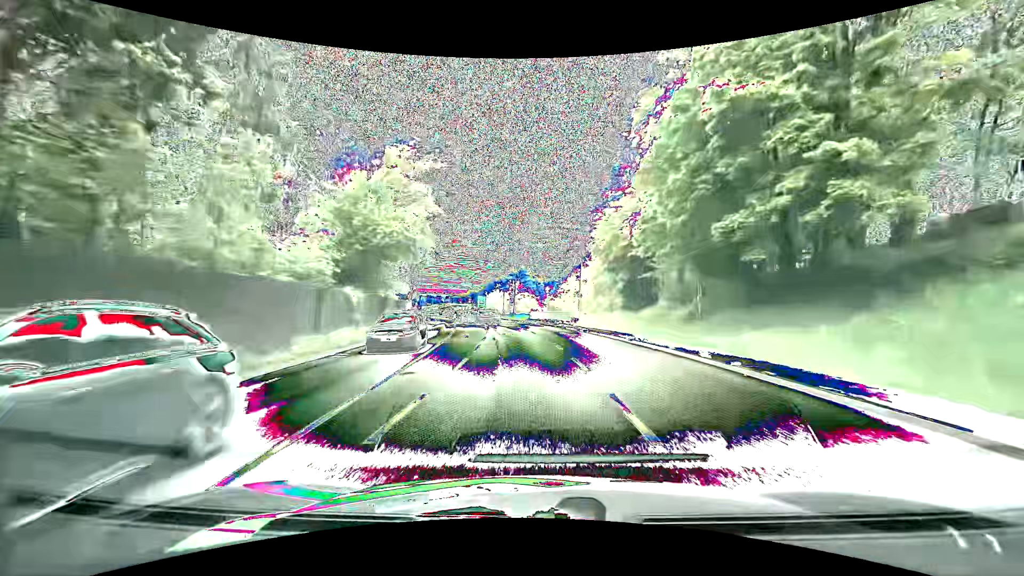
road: primary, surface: asphalt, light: Day
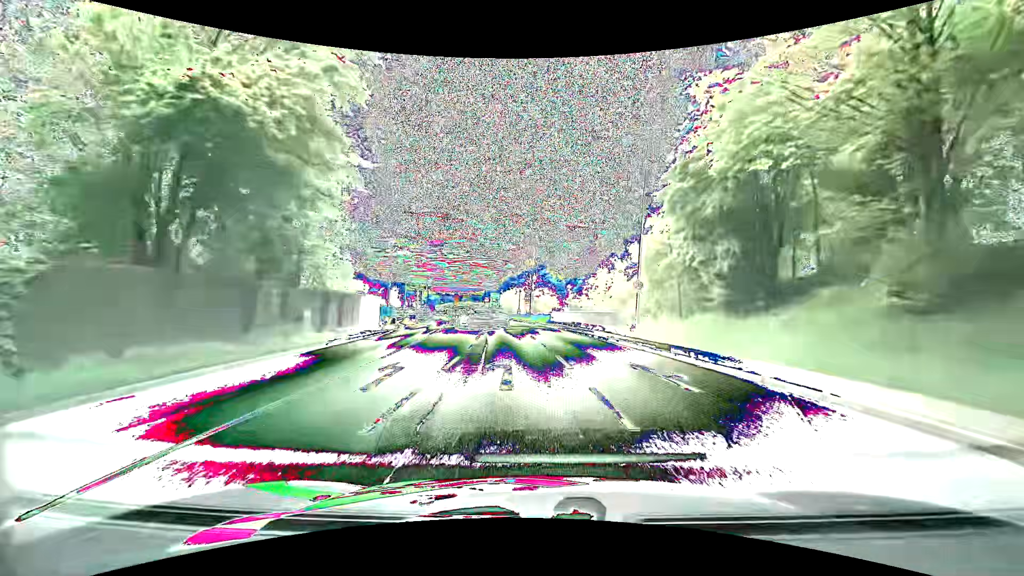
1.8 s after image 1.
(-0.2, +17.1) m; -3°
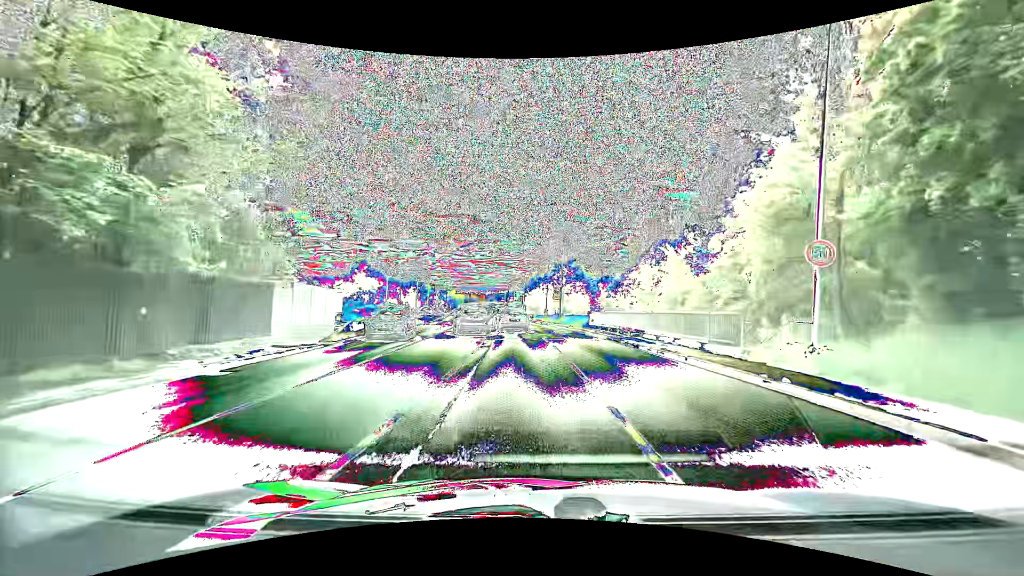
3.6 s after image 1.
(-0.2, +13.4) m; -3°
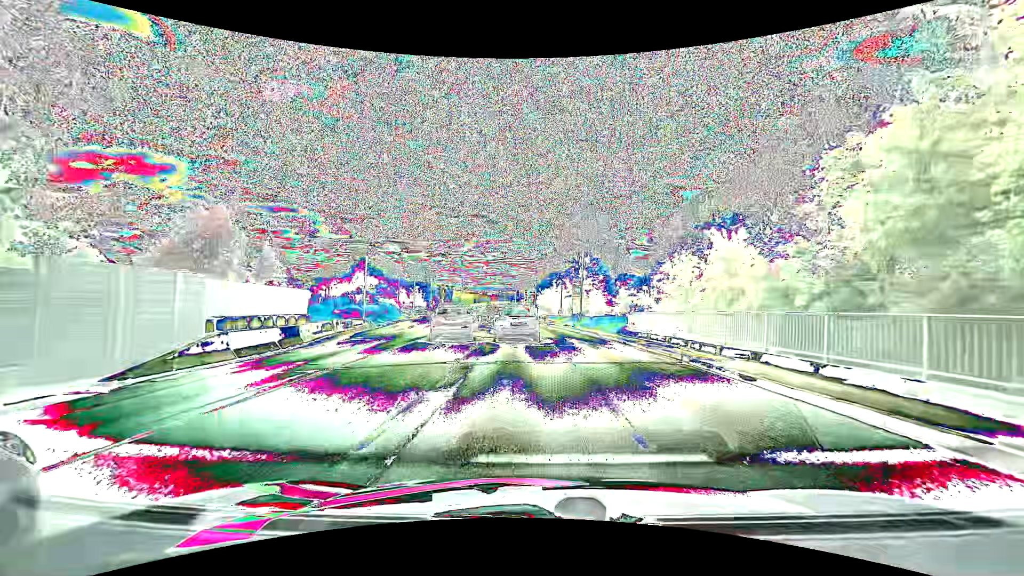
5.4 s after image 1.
(-0.1, +10.9) m; -2°
(0, +10) (-1, +20) (-1, +30) (-2, +40) (-3, +50) (-4, +60) (-5, +70) (-6, +80) (-7, +90) (-8, +100) m
